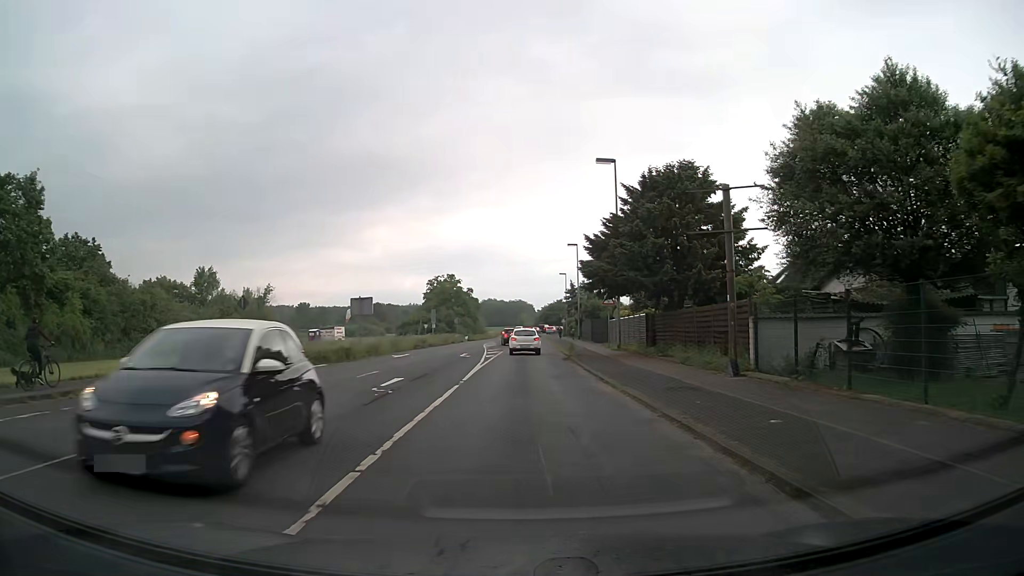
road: unclassified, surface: asphalt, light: Day
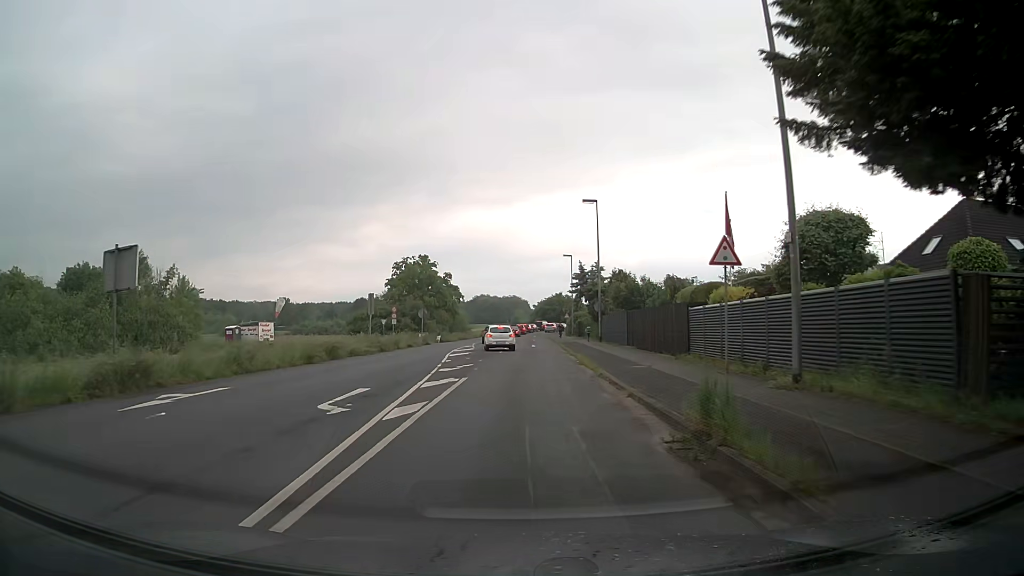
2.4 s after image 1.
(+0.3, +24.7) m; +1°
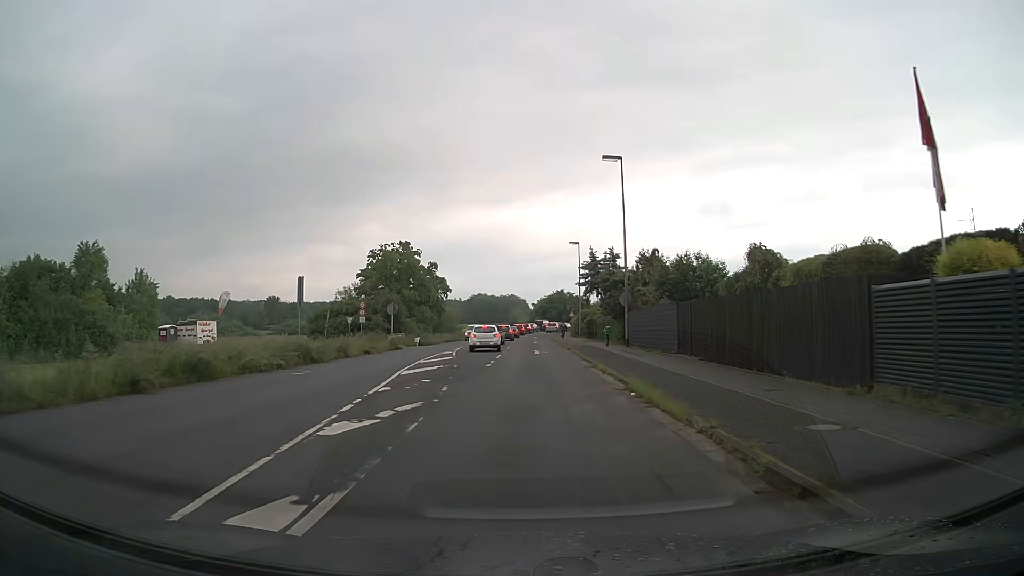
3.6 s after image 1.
(-0.1, +12.9) m; 0°
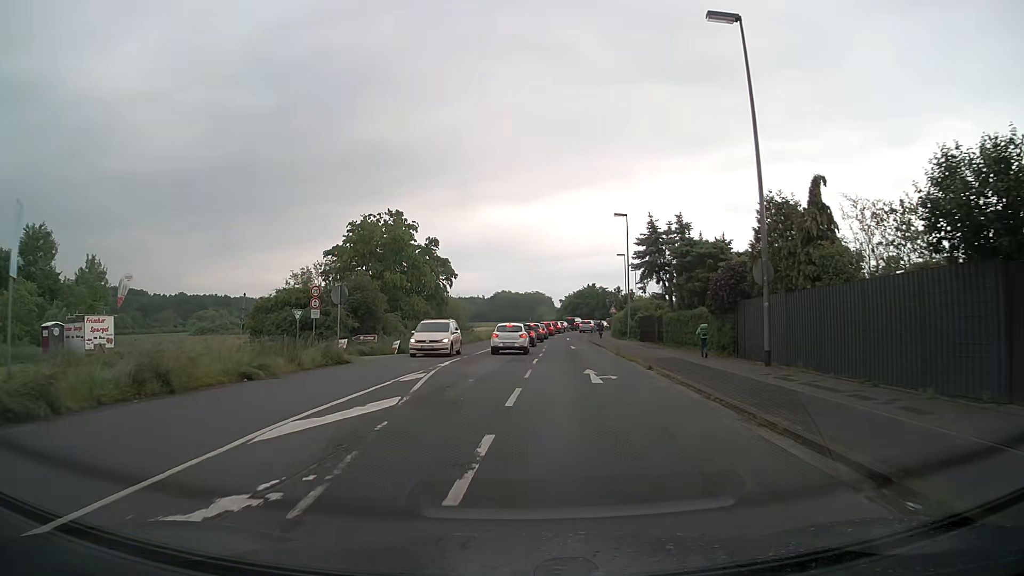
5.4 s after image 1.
(-0.4, +17.8) m; -2°
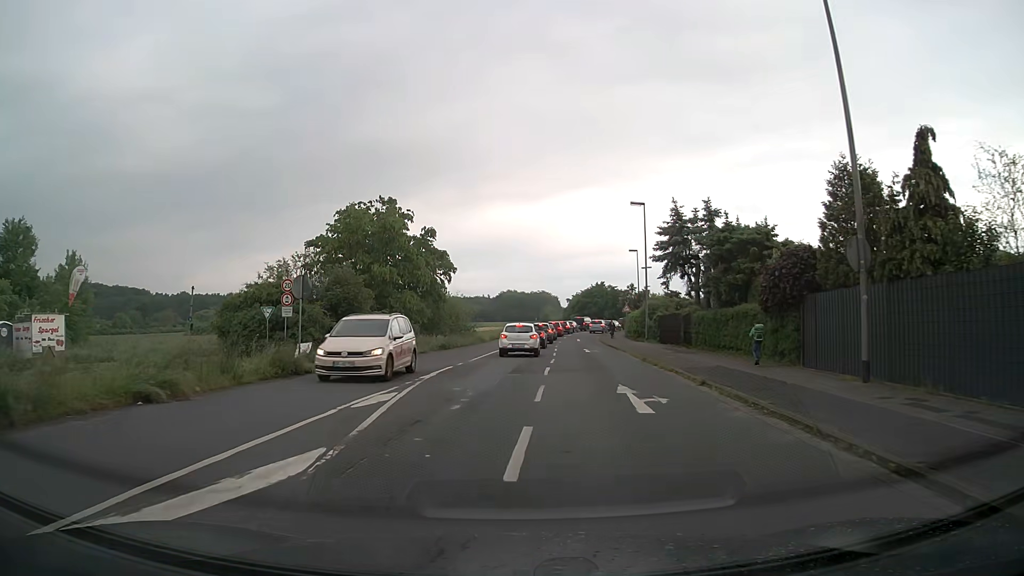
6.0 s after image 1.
(0.0, +5.3) m; -1°
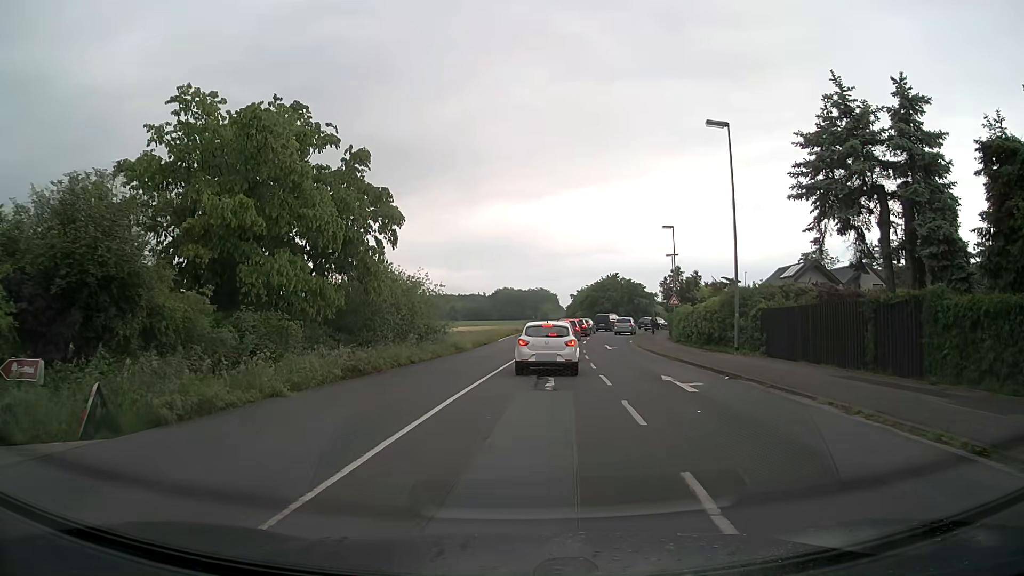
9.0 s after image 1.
(-0.2, +20.7) m; 0°
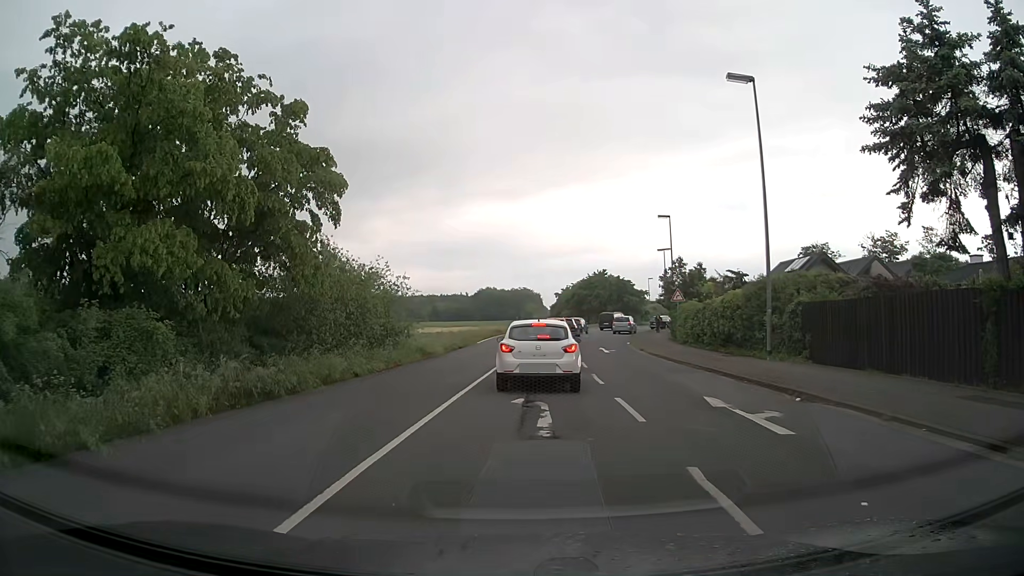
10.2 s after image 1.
(+0.1, +5.8) m; +2°
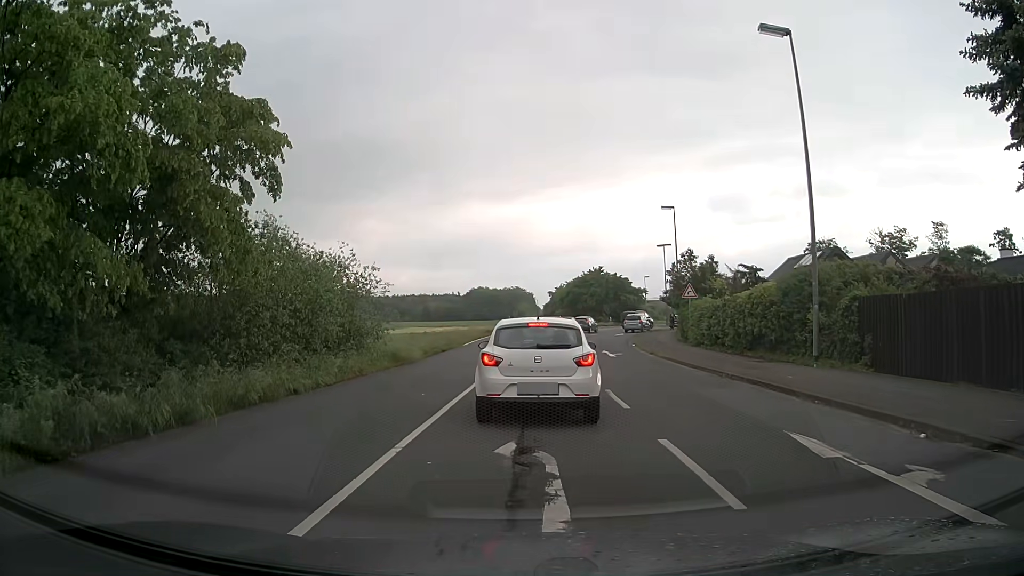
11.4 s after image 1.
(0.0, +4.4) m; +1°
(0, +10) (0, +20) (+1, +30) (+1, +40) (+3, +50) (+5, +60) (+9, +69) (+14, +77) (+21, +84) (+29, +90) m
